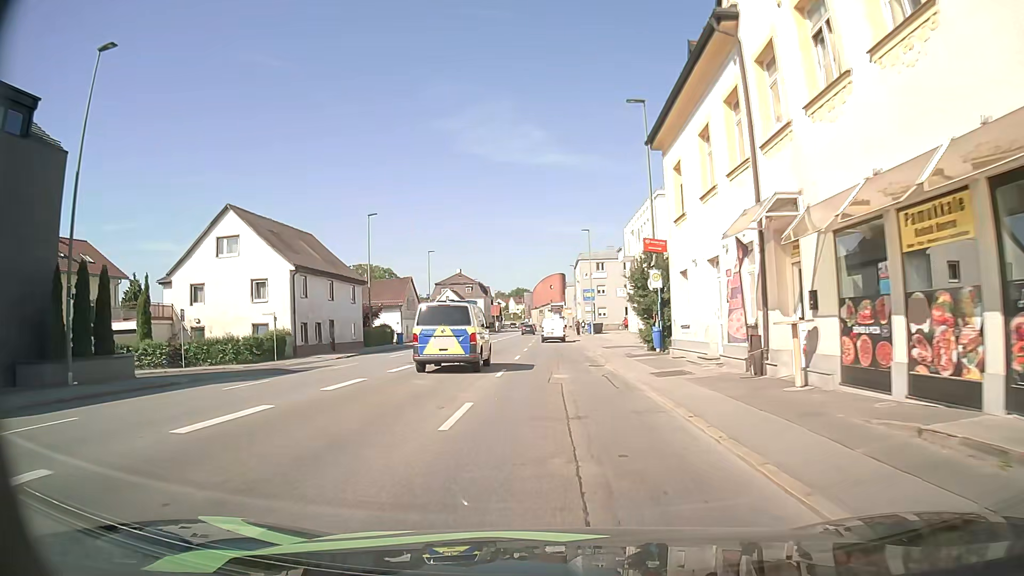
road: tertiary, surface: asphalt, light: Day
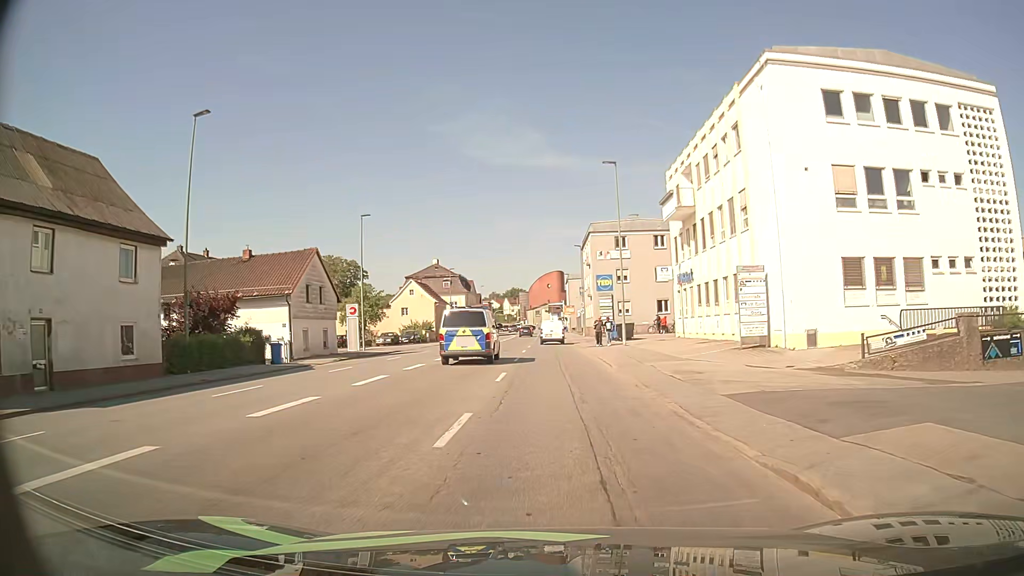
(+0.2, +28.0) m; +1°
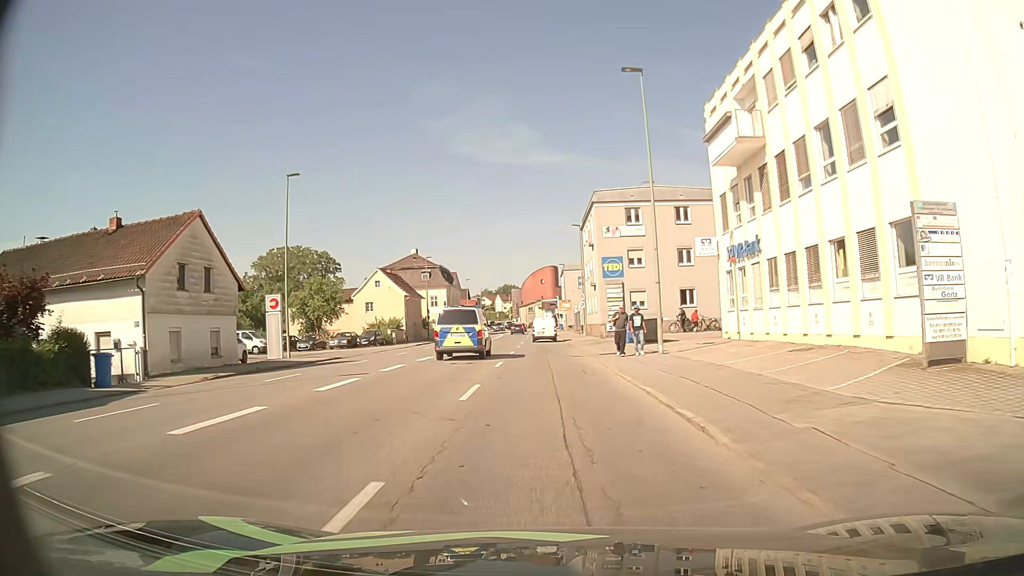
(0.0, +14.0) m; 0°
(0, +10) (0, +20) (0, +30) (0, +40) (0, +50) (0, +60) (-1, +70) (-1, +80) (-1, +90) (-1, +100) m
